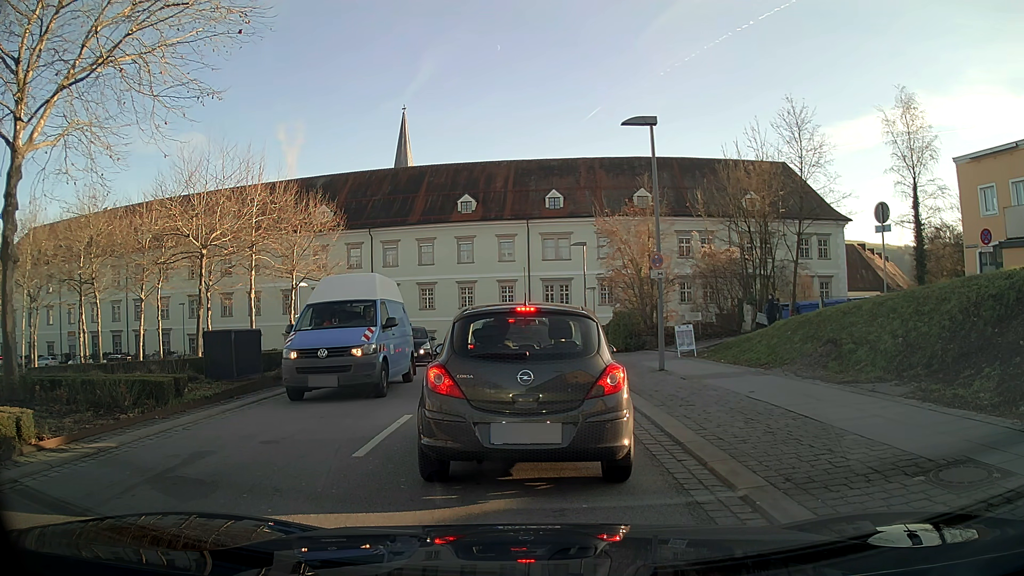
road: tertiary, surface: asphalt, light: Day
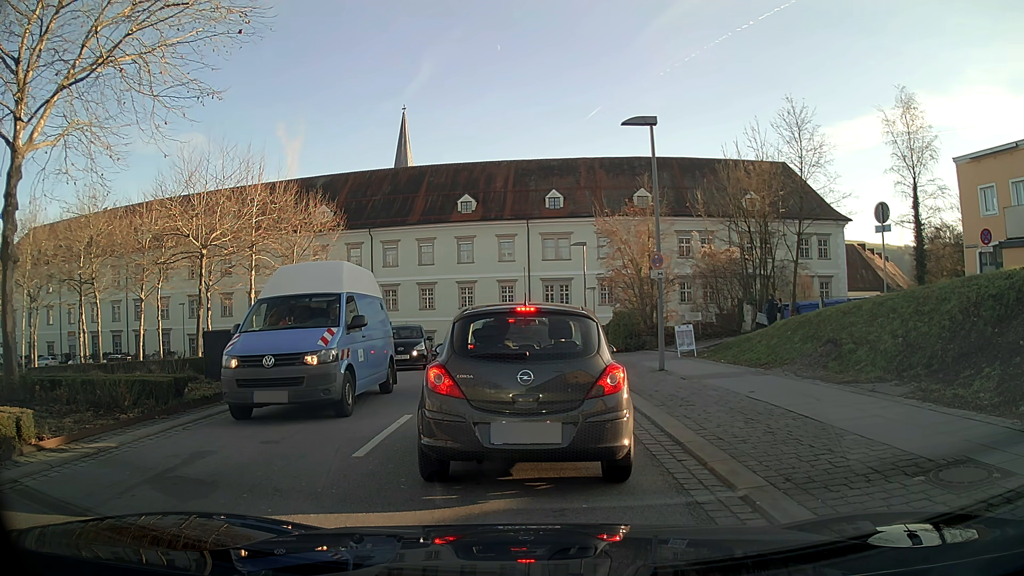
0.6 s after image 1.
(0.0, 0.0) m; 0°
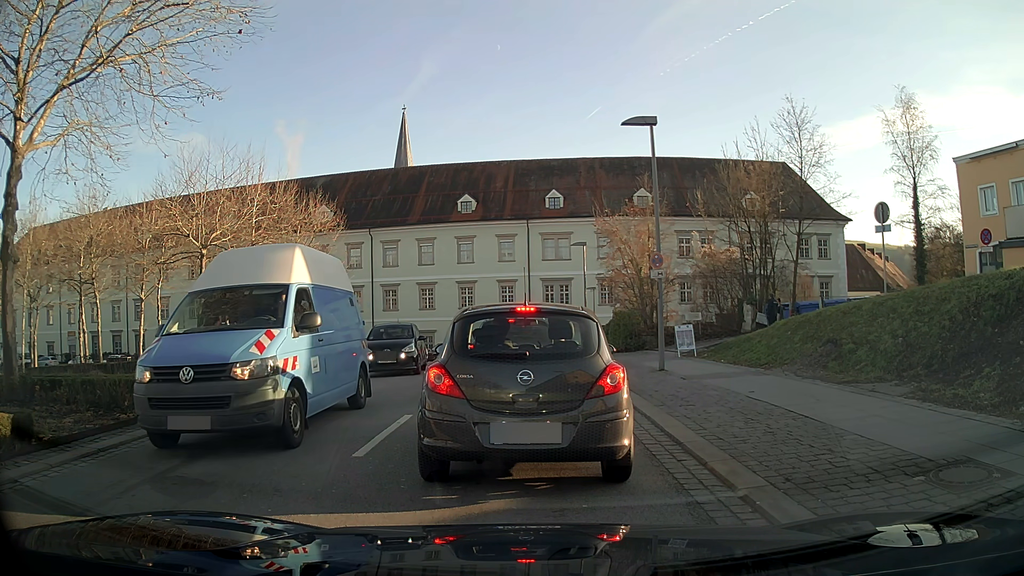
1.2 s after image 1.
(0.0, 0.0) m; 0°
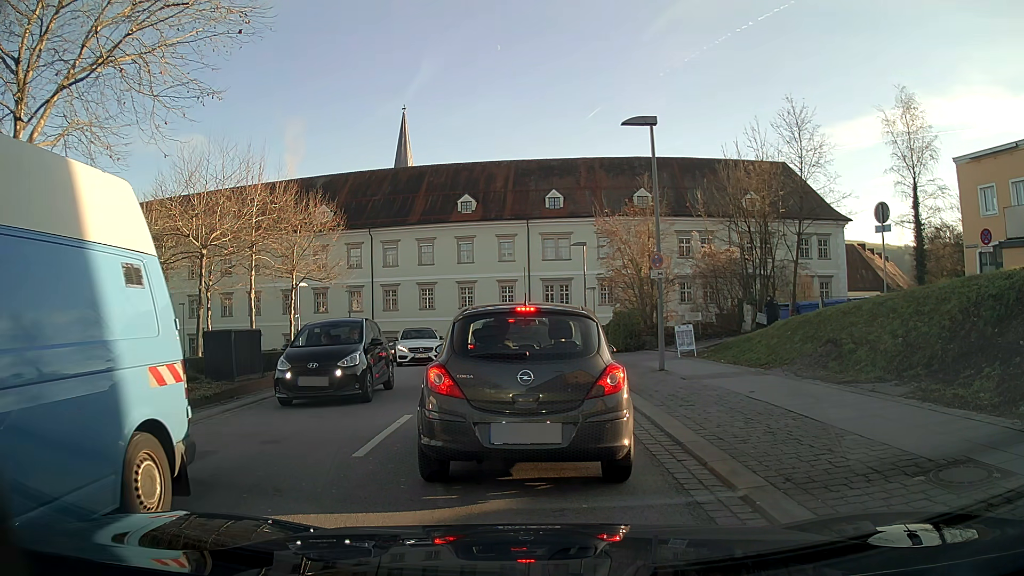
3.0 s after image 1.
(0.0, 0.0) m; 0°
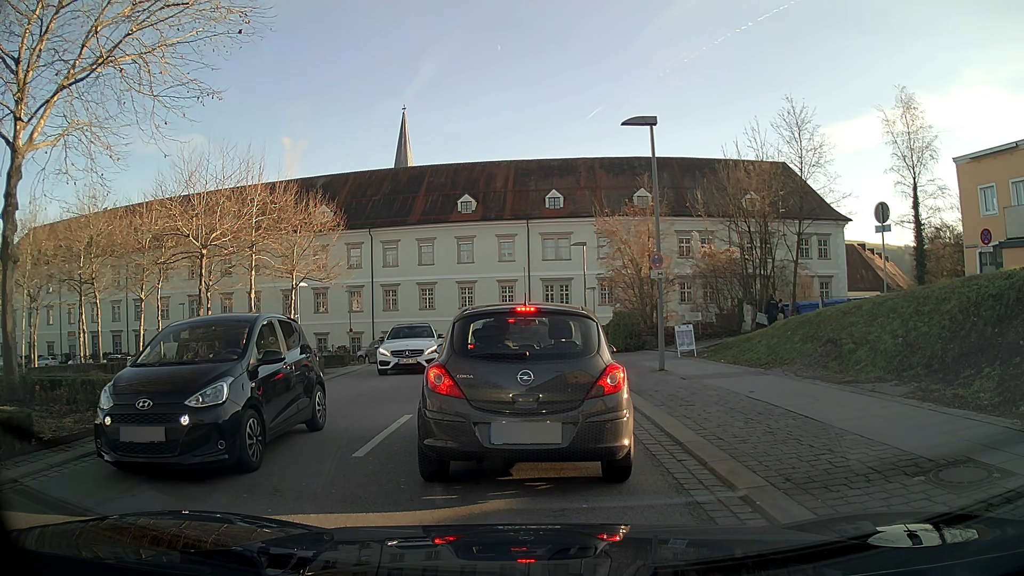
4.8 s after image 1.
(0.0, 0.0) m; 0°
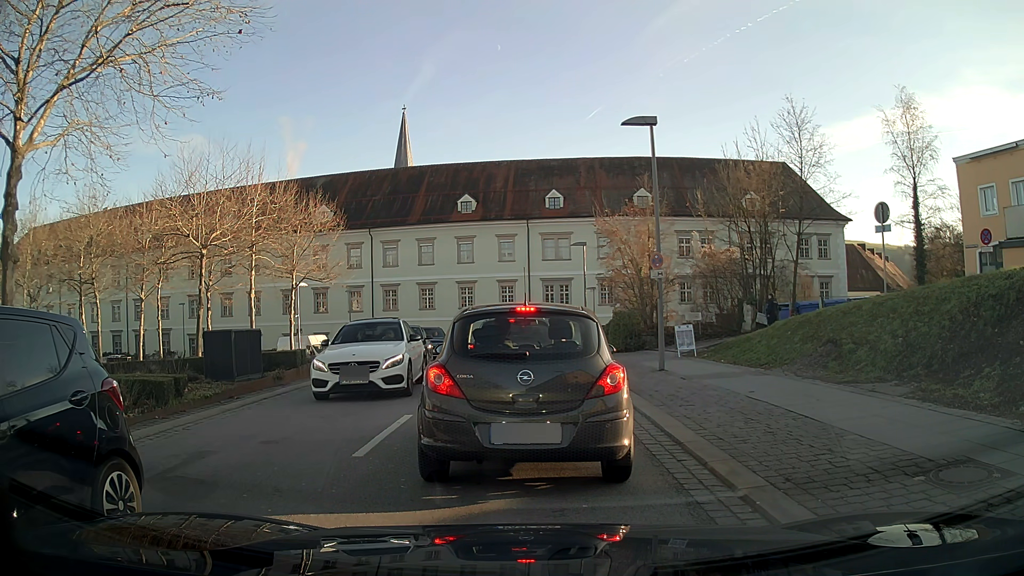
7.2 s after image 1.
(0.0, 0.0) m; 0°
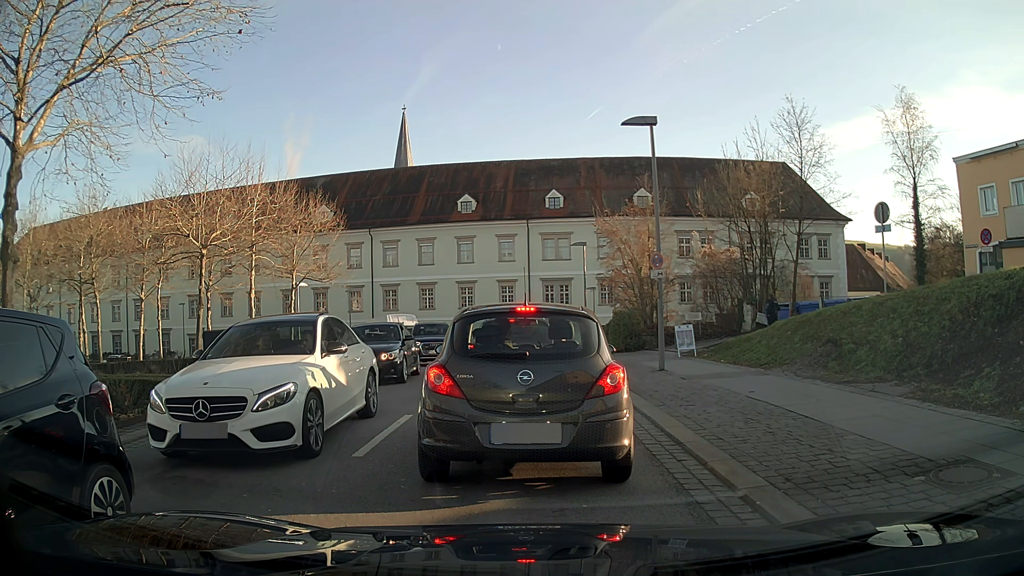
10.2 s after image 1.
(0.0, 0.0) m; 0°
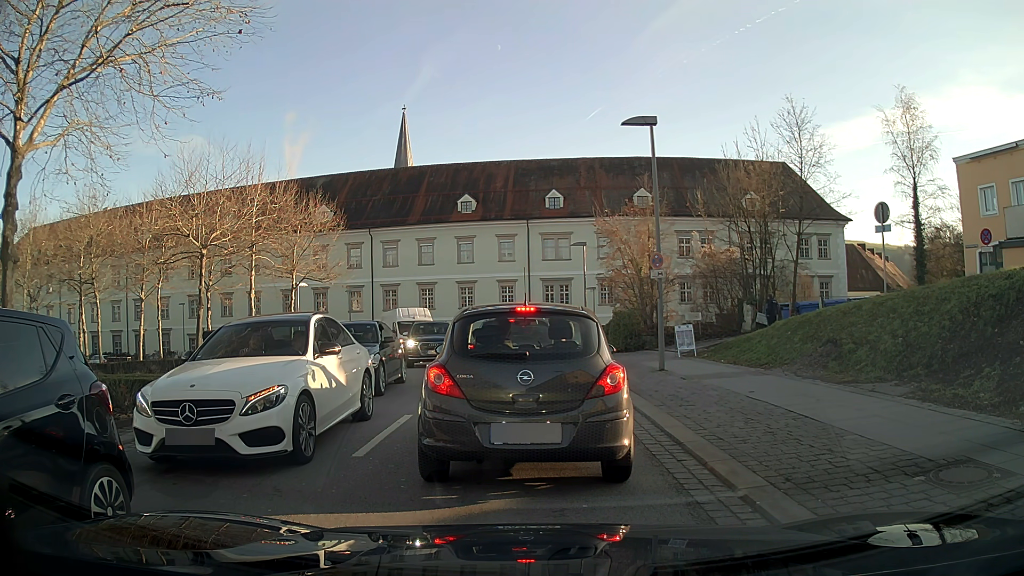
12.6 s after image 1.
(0.0, 0.0) m; 0°
